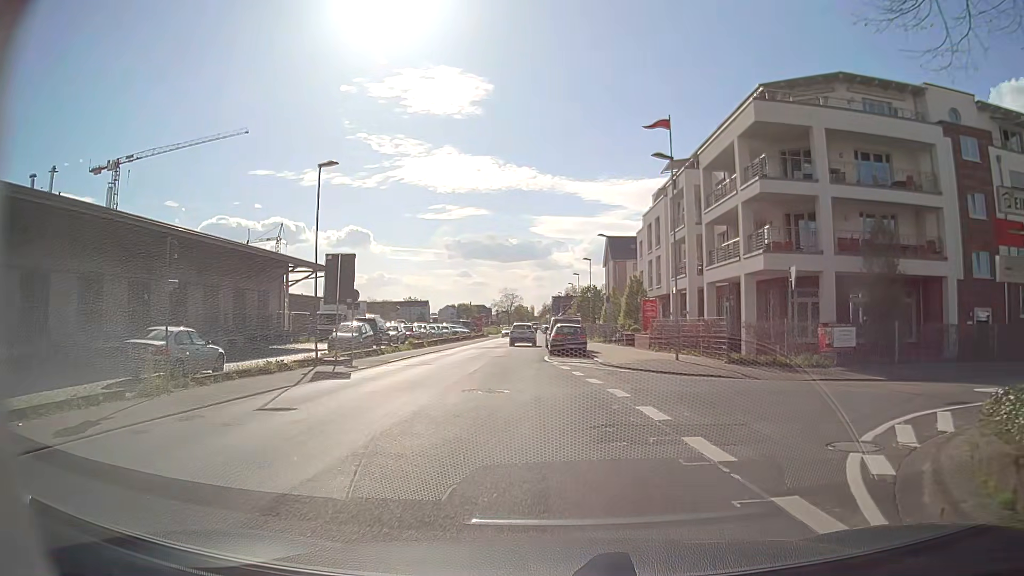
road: secondary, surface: asphalt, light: Day
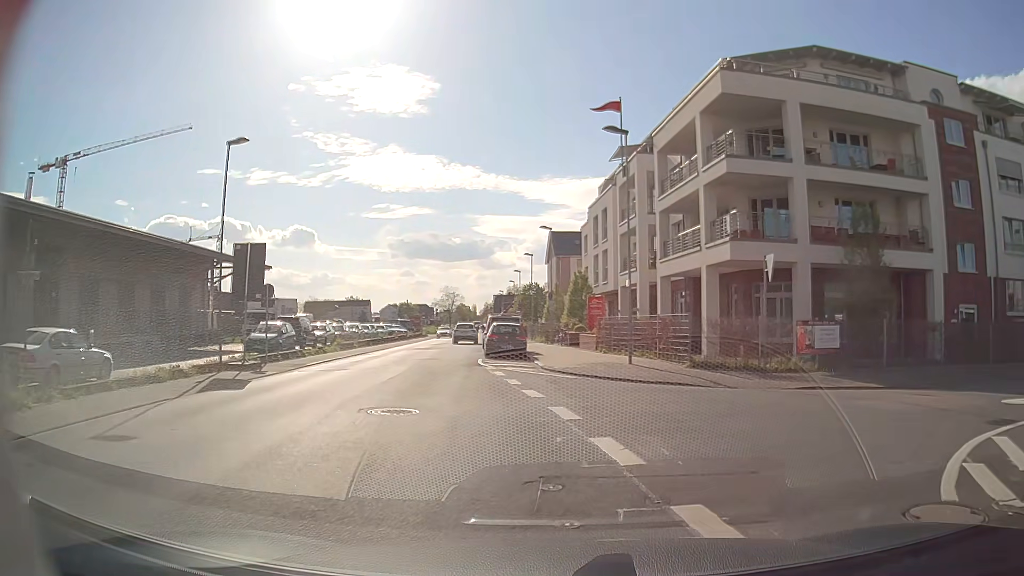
(0.0, +3.3) m; +5°
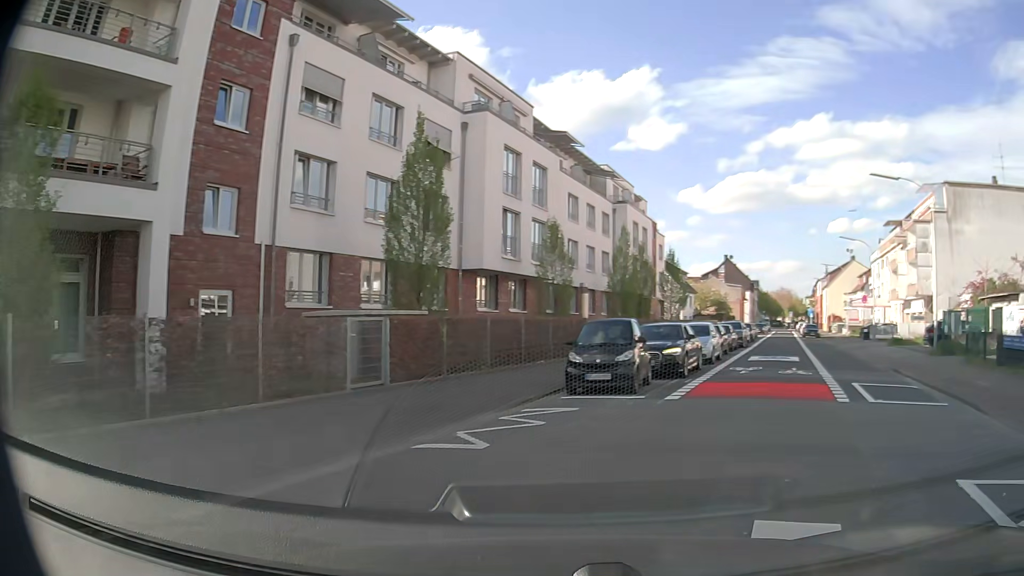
(+5.8, +11.6) m; +62°
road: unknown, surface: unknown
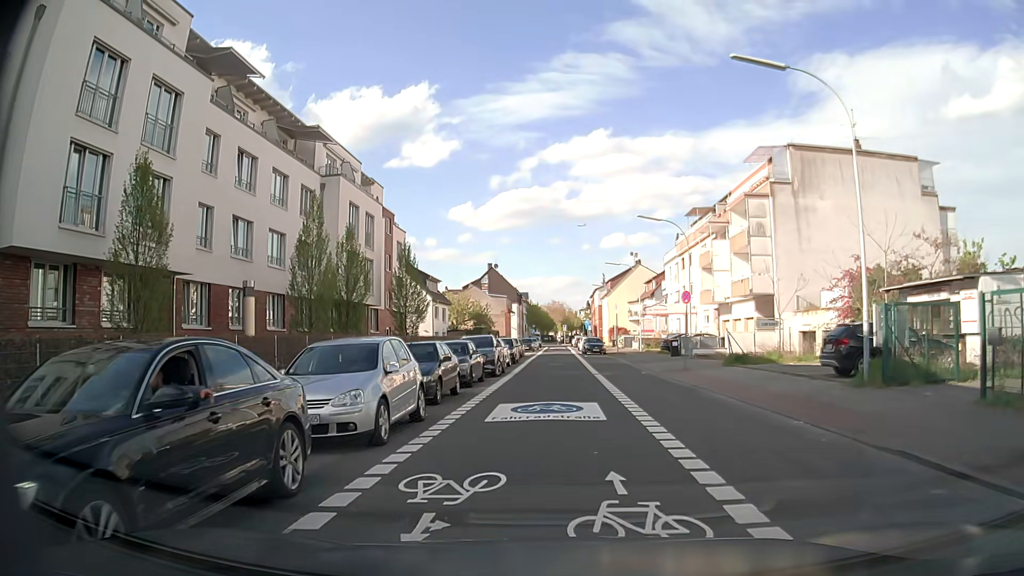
(+4.5, +14.3) m; +21°
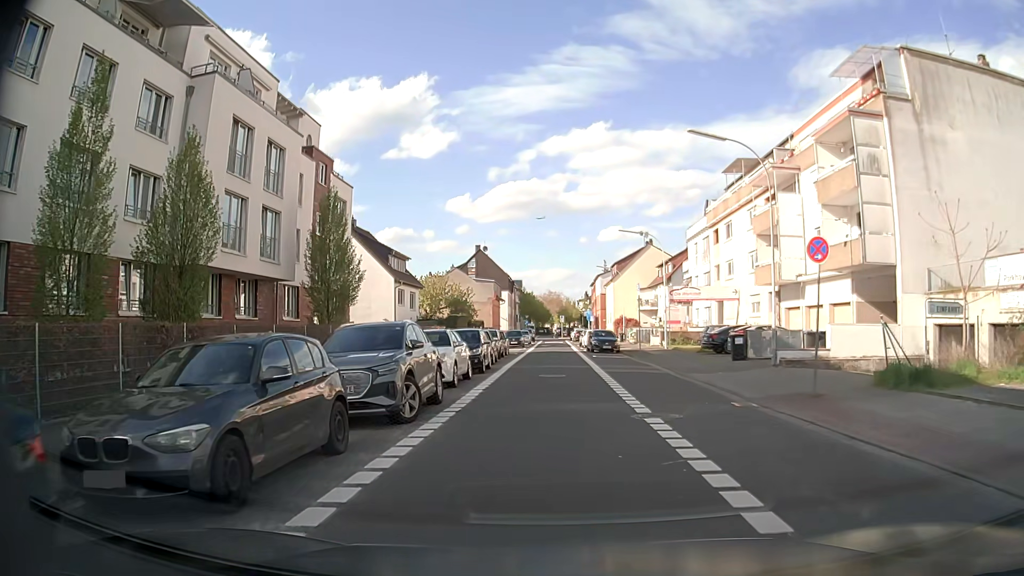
(-0.1, +15.3) m; 0°
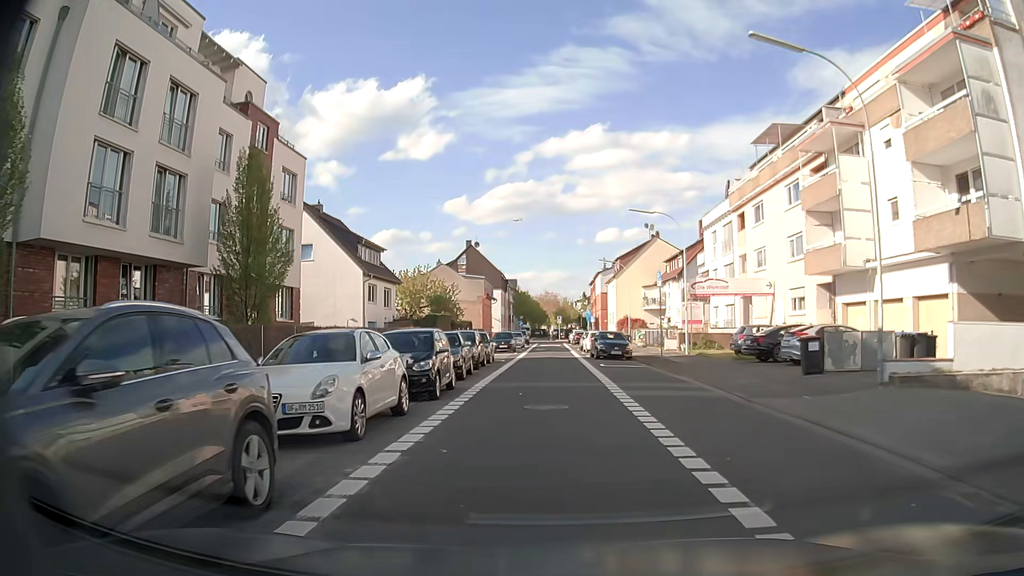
(+0.1, +8.2) m; 0°
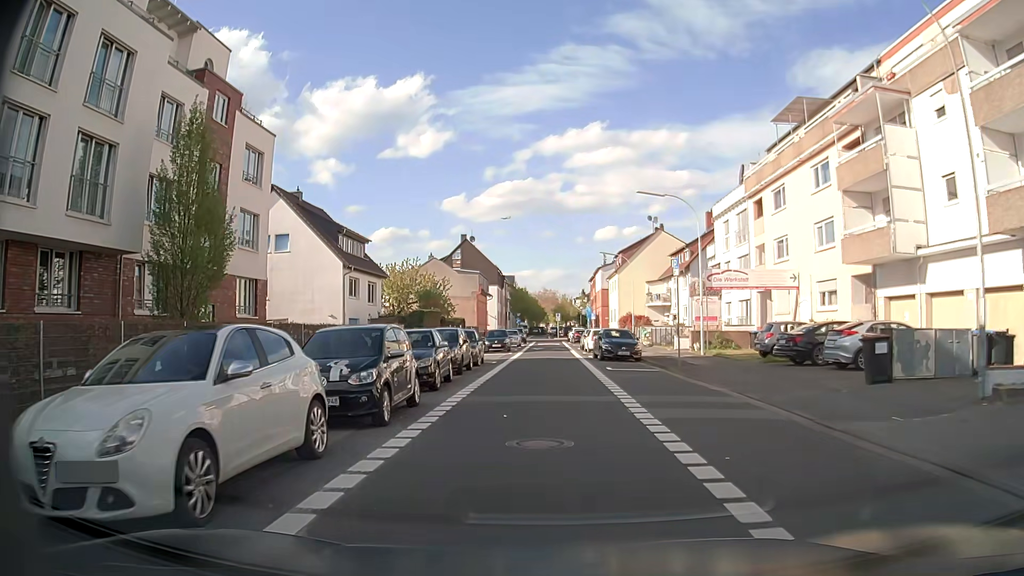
(0.0, +4.2) m; +1°
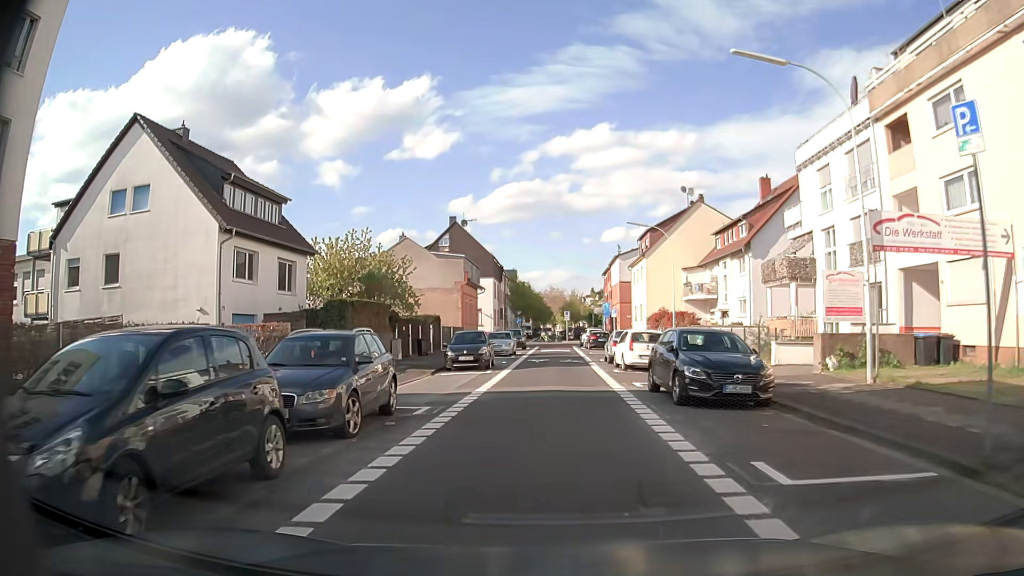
(-0.3, +17.4) m; -1°
